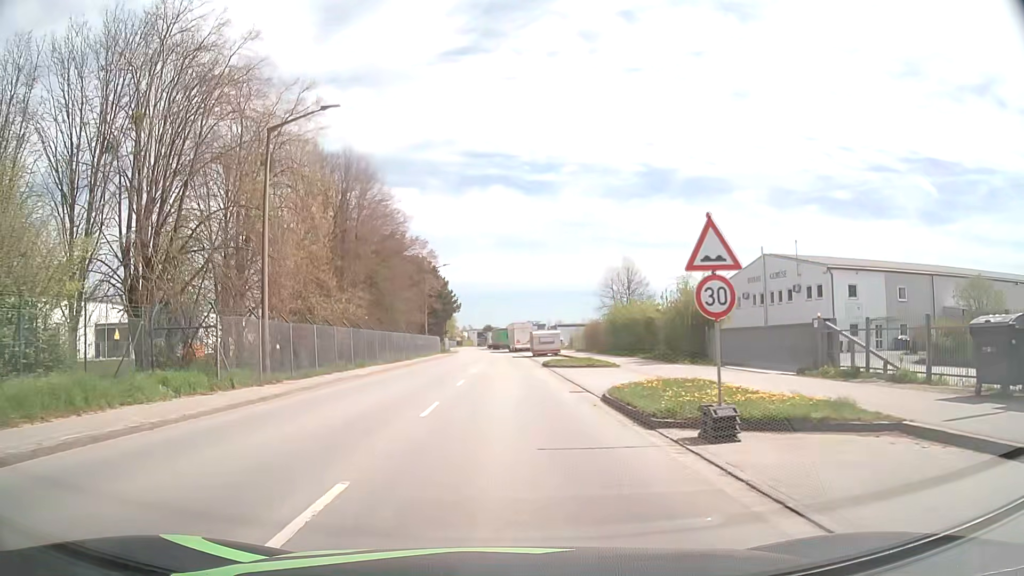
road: tertiary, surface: asphalt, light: Day
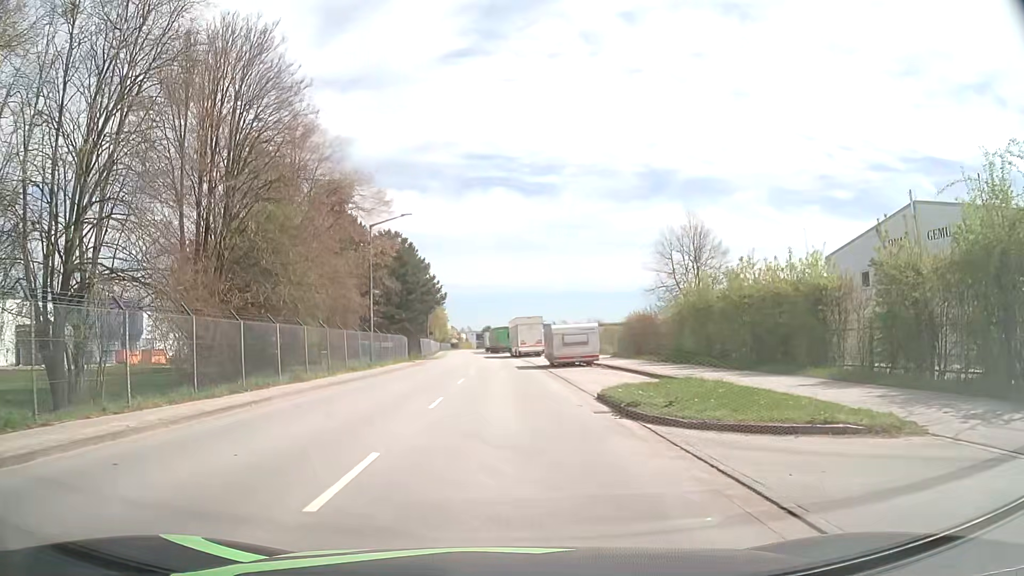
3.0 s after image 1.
(+0.1, +25.1) m; 0°
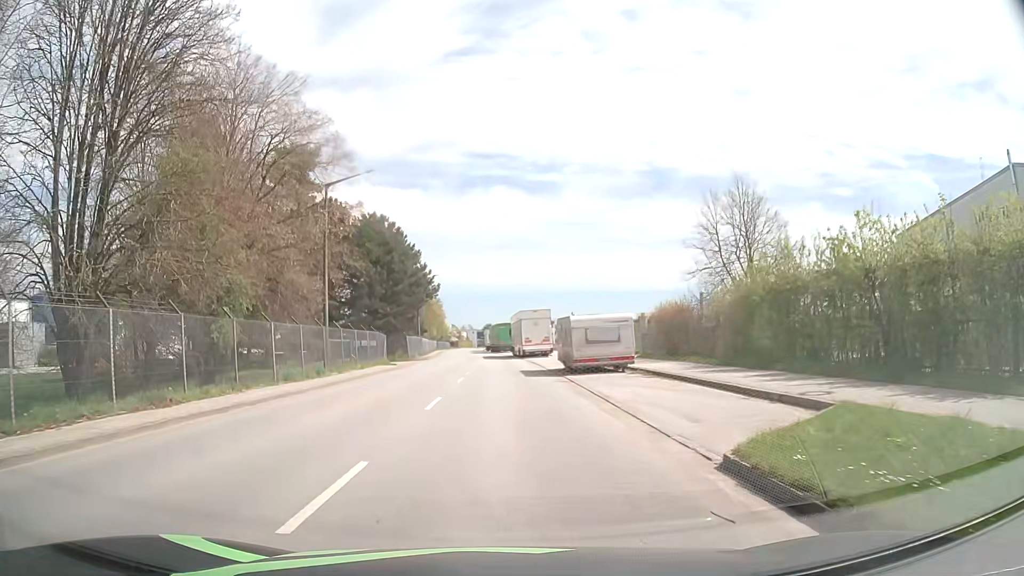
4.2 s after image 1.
(0.0, +9.7) m; 0°
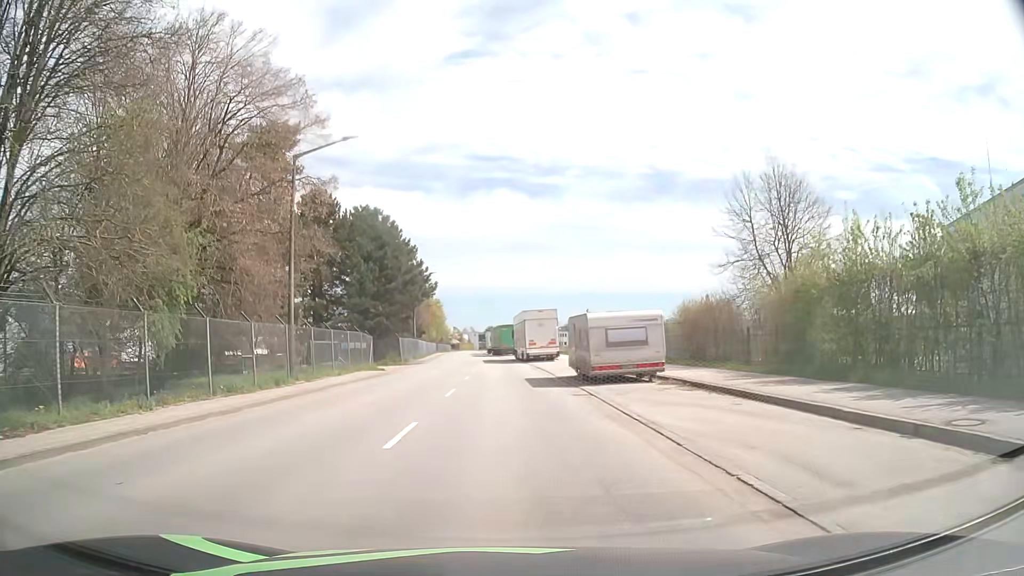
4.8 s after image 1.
(0.0, +4.8) m; -1°
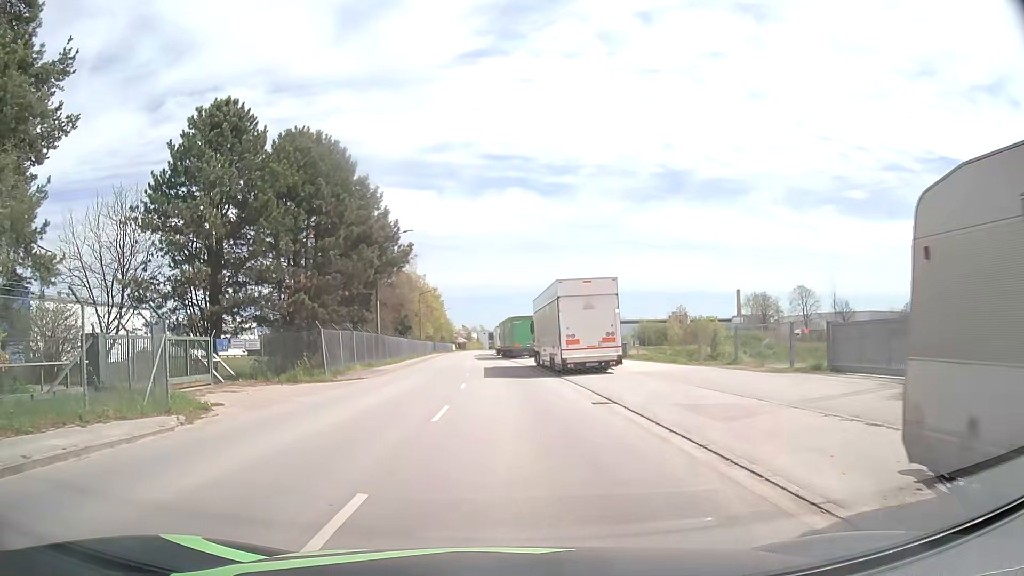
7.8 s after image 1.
(-0.2, +23.8) m; -1°
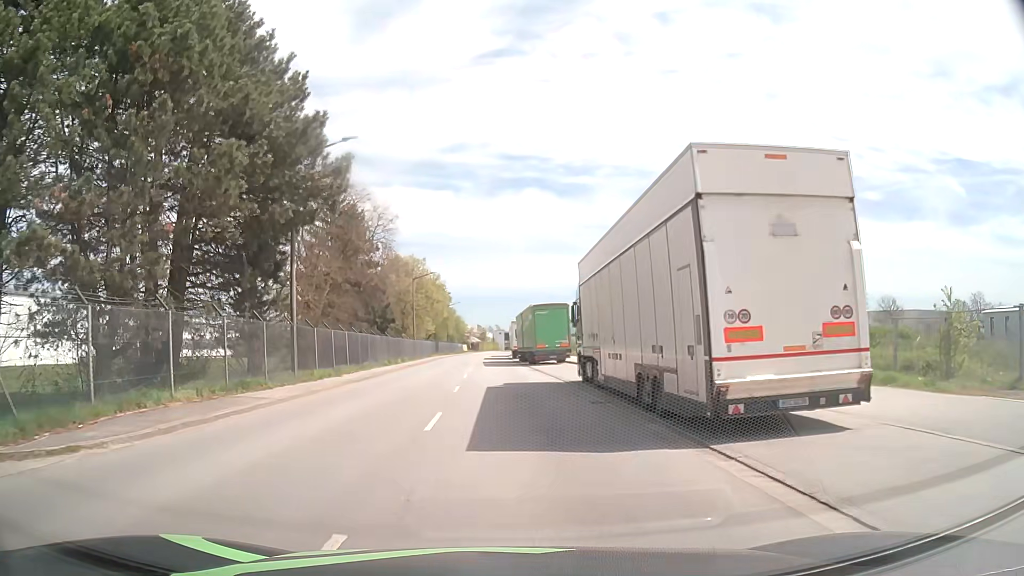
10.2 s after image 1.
(-0.2, +19.4) m; -1°
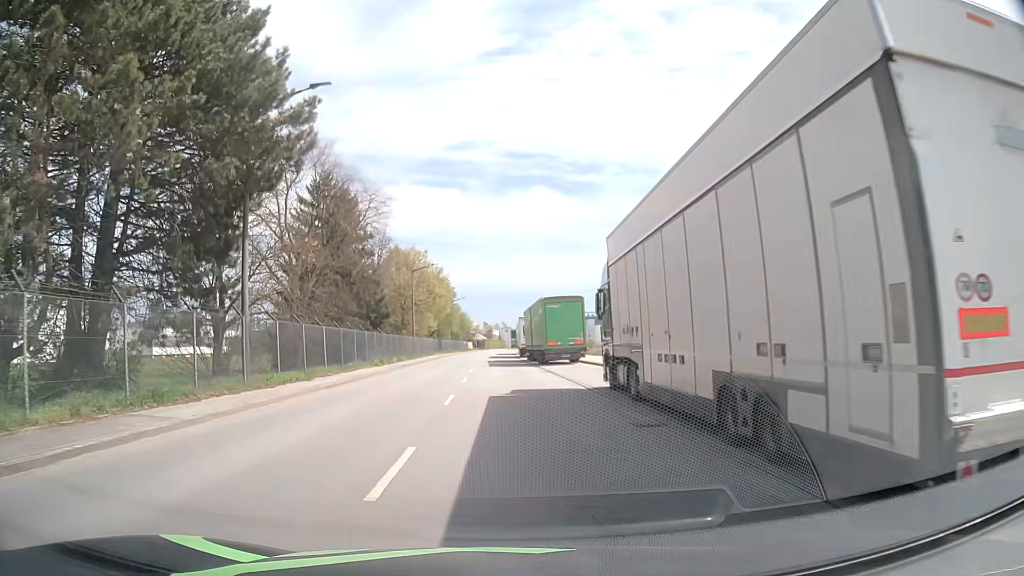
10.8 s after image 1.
(0.0, +5.0) m; -1°
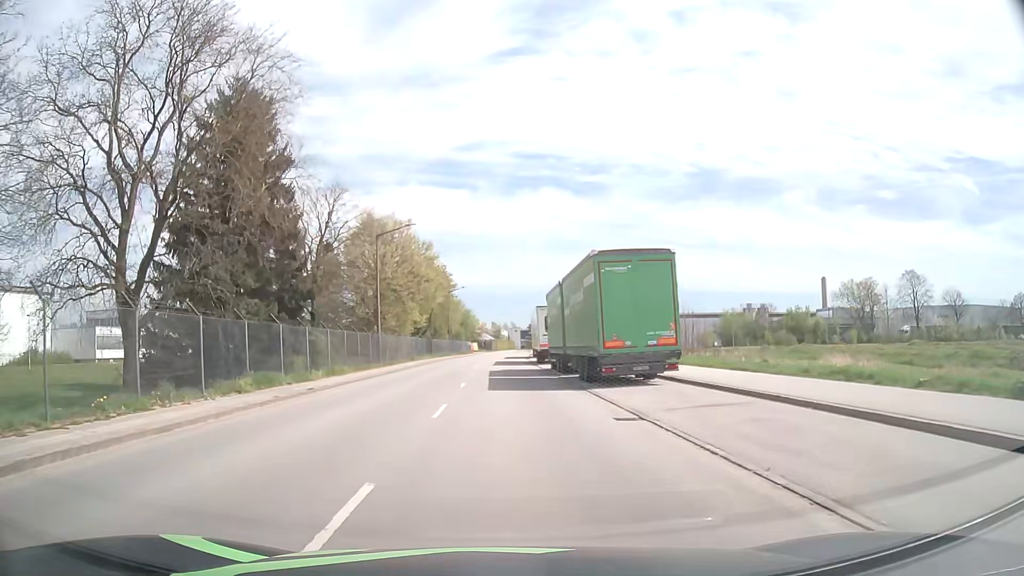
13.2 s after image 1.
(0.0, +20.4) m; -1°
(0, +10) (0, +20) (0, +30) (0, +40) (0, +50) (0, +60) (0, +70) (0, +80) (+1, +90) (+1, +100) m
